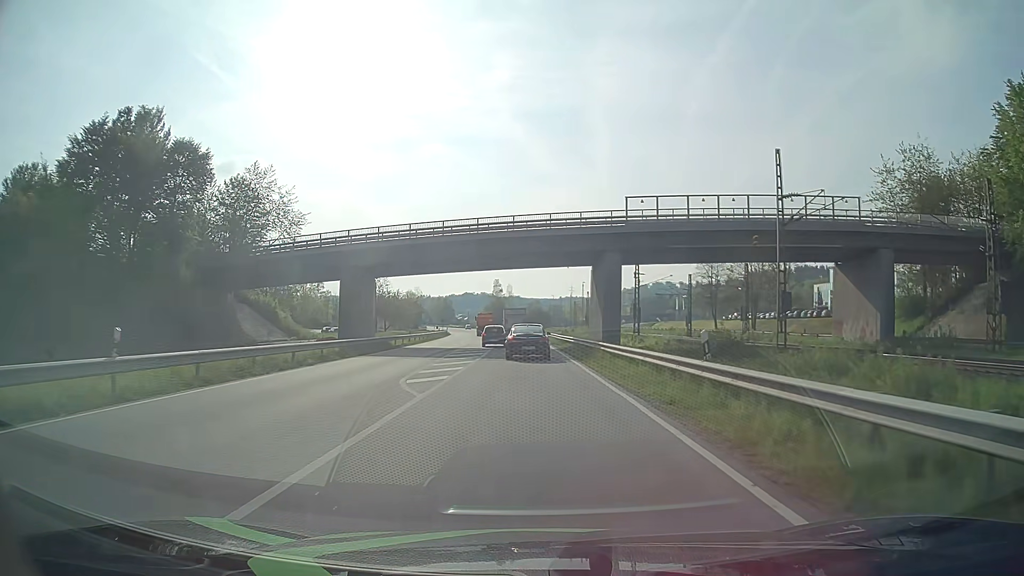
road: primary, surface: asphalt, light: Day
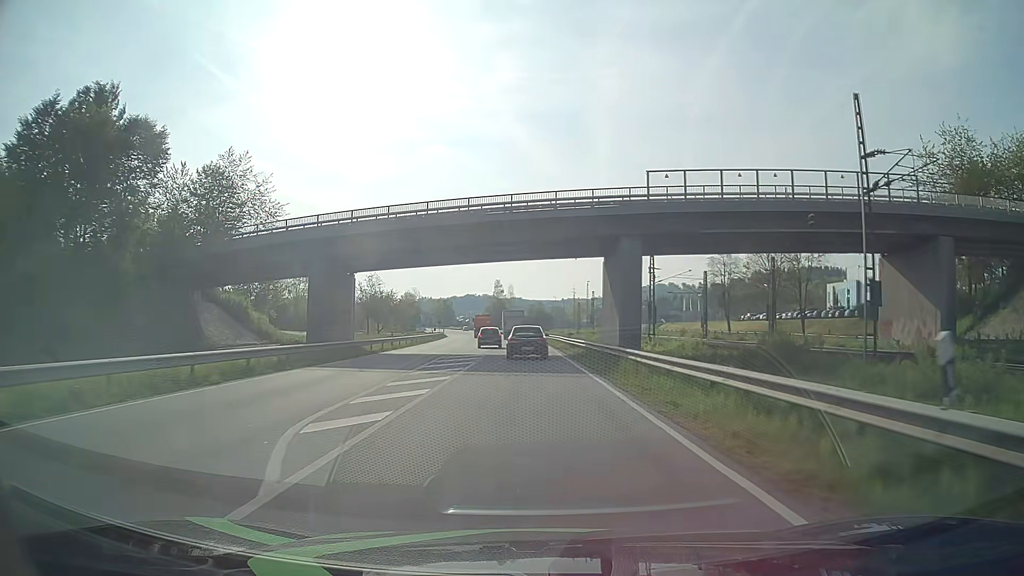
(0.0, +7.9) m; 0°
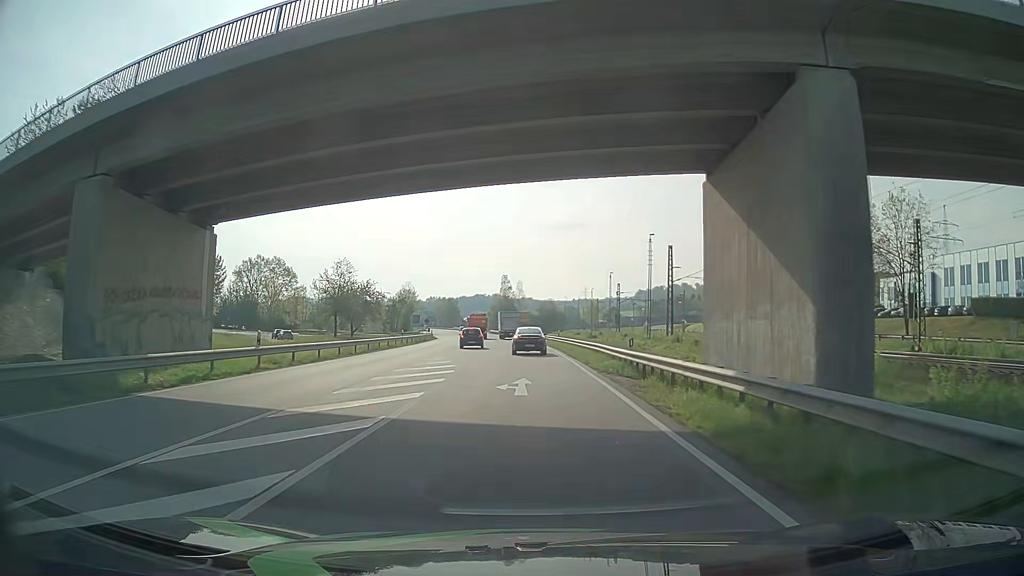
(-0.1, +25.7) m; -1°
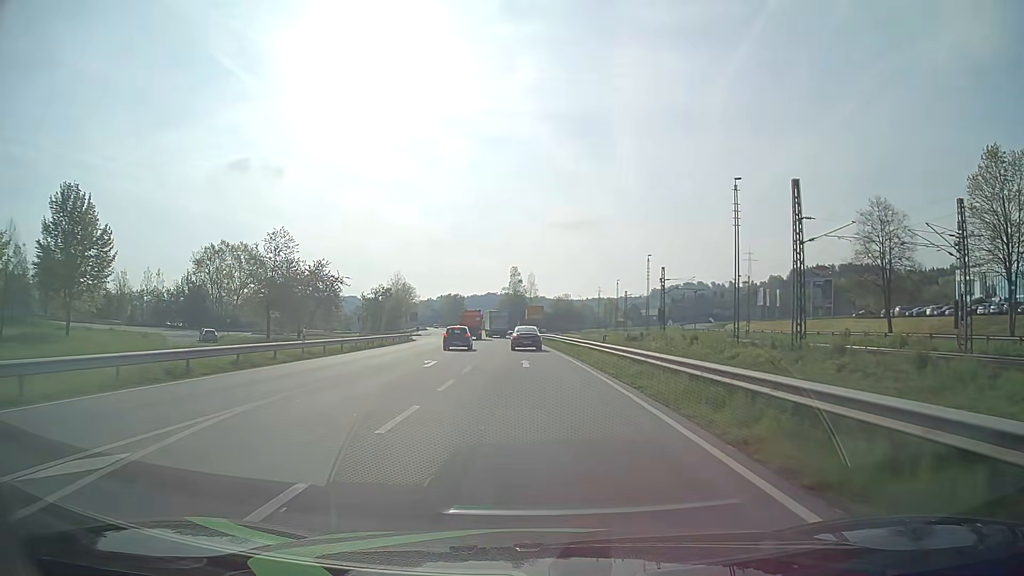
(-0.2, +28.9) m; -1°
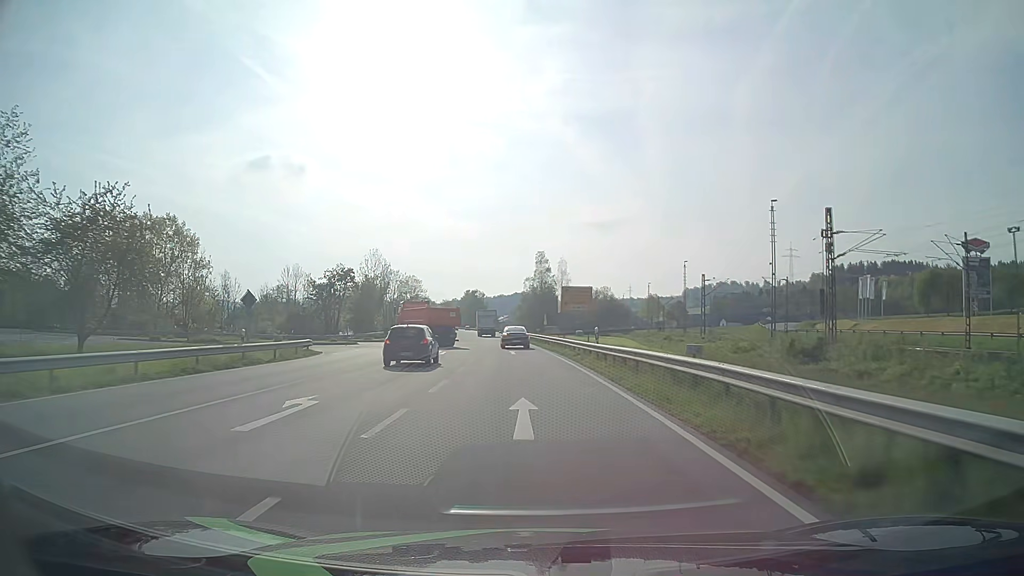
(-0.8, +43.0) m; -3°
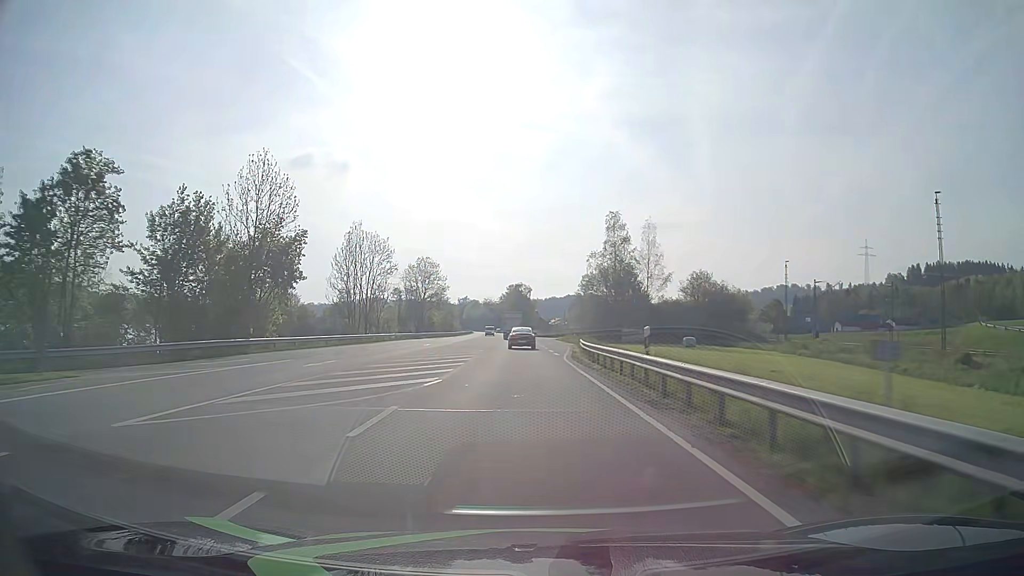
(-2.3, +59.5) m; -4°
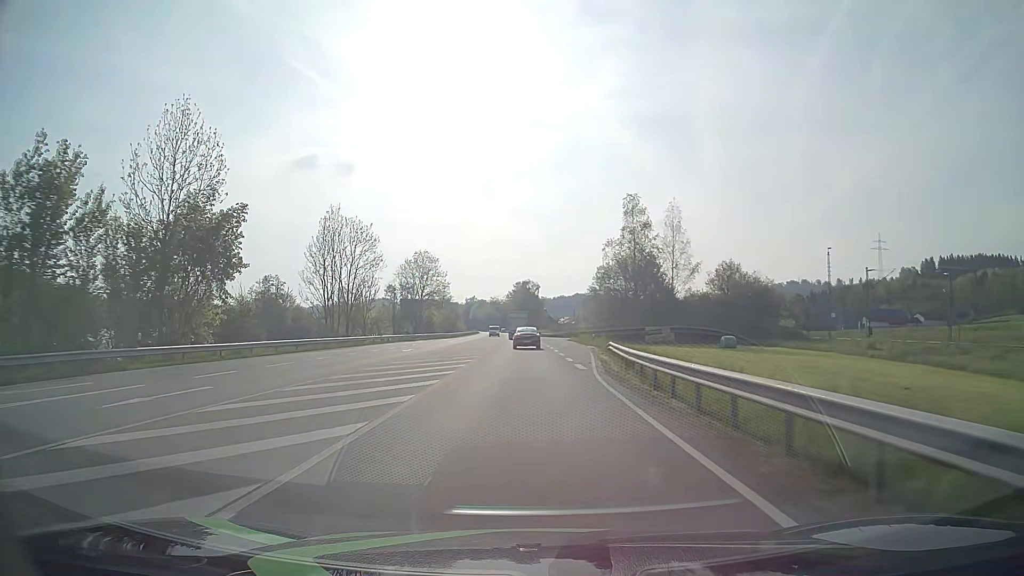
(-0.1, +12.4) m; 0°
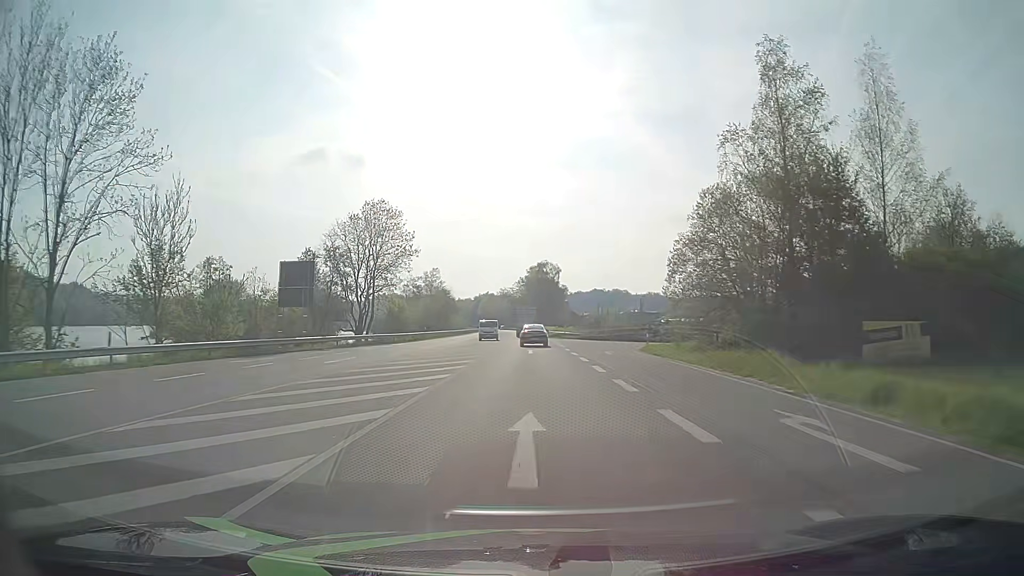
(-1.0, +50.9) m; -2°
(0, +10) (0, +20) (0, +30) (0, +40) (0, +50) (0, +60) (0, +70) (0, +80) (0, +90) (0, +100) m
